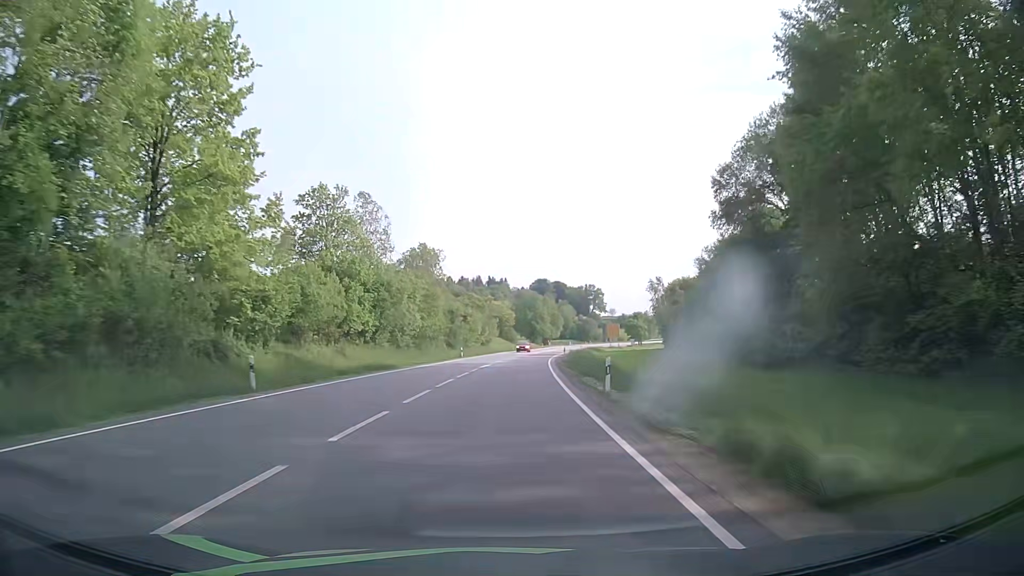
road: primary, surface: asphalt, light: Day
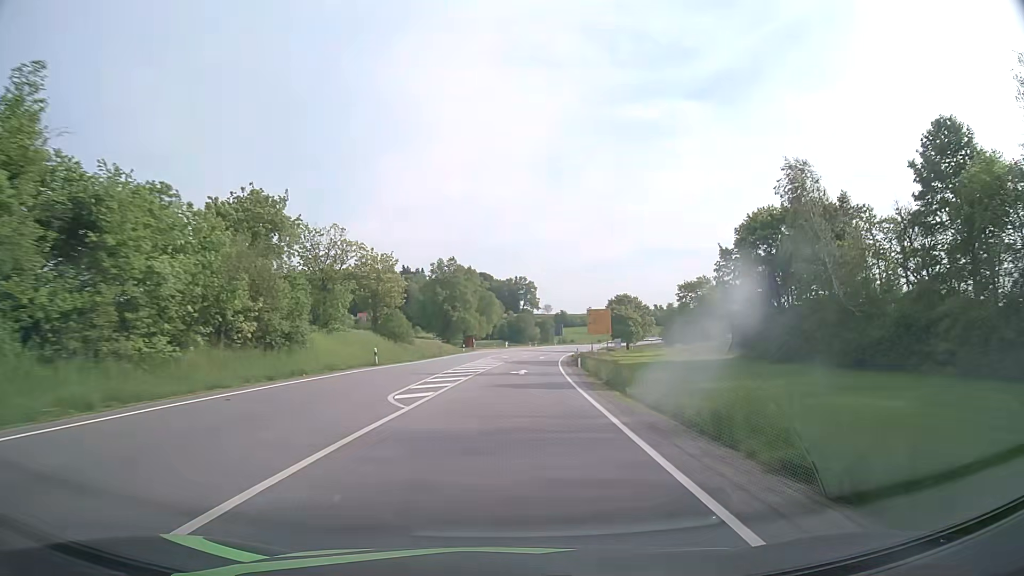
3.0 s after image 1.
(+4.2, +78.3) m; +7°
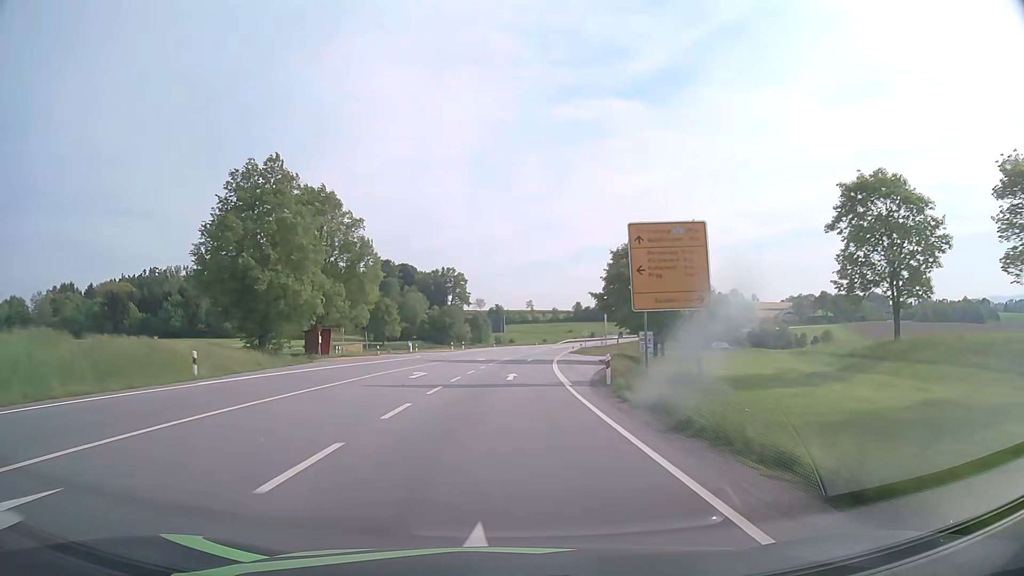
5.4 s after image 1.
(+3.4, +63.0) m; +6°
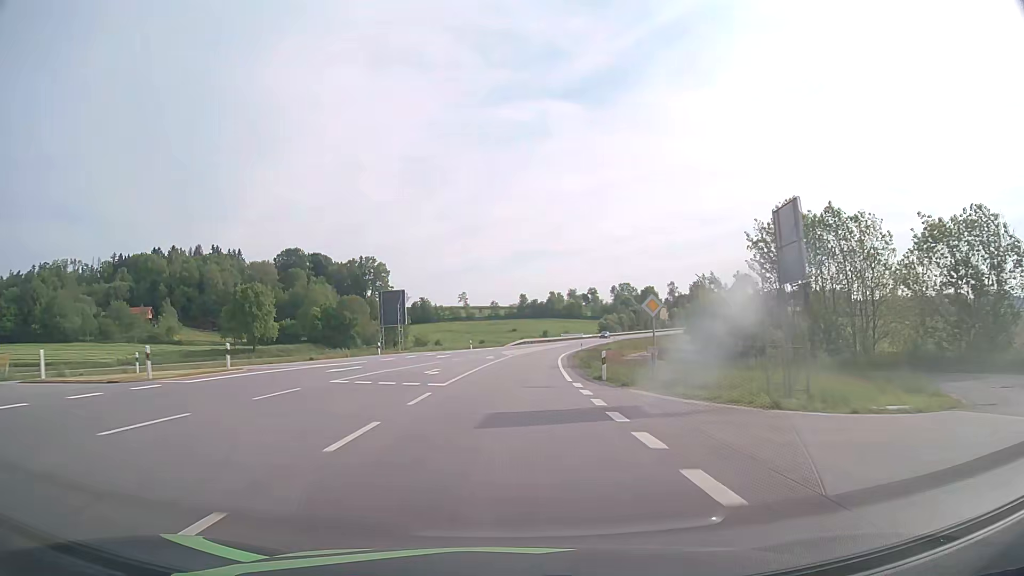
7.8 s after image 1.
(+2.8, +63.3) m; +5°
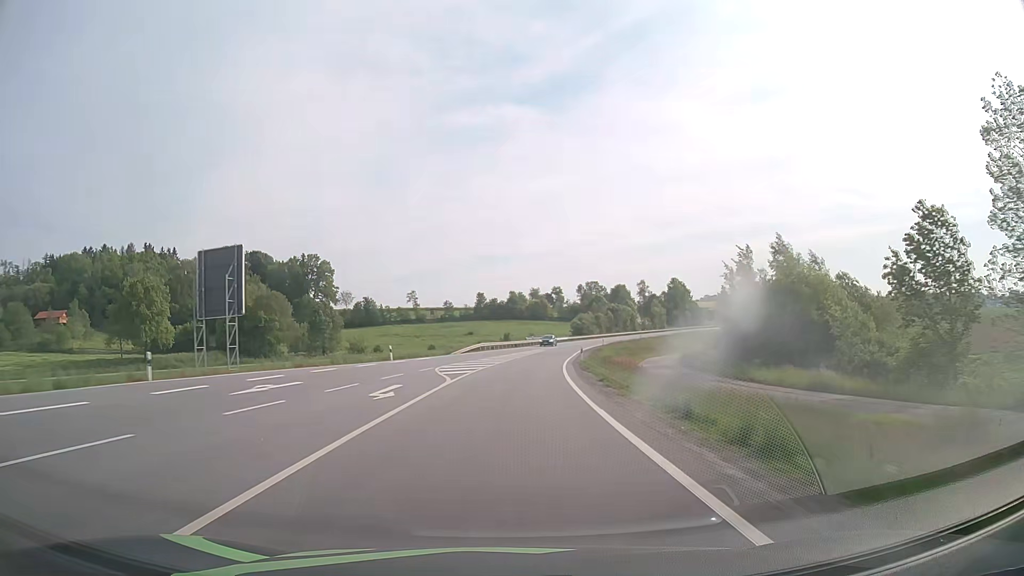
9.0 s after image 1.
(+0.9, +31.7) m; +3°
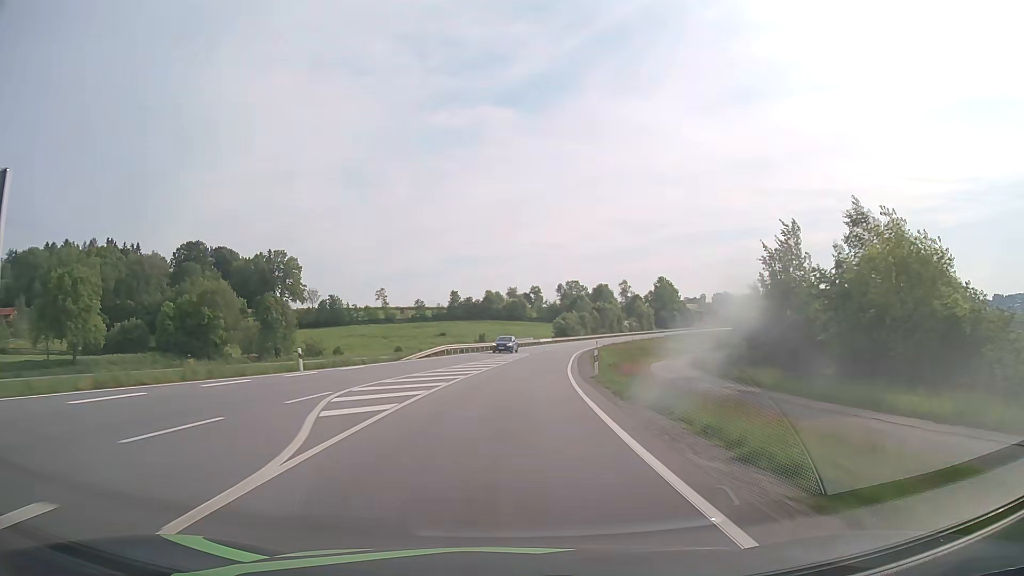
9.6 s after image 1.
(+0.3, +15.8) m; +2°
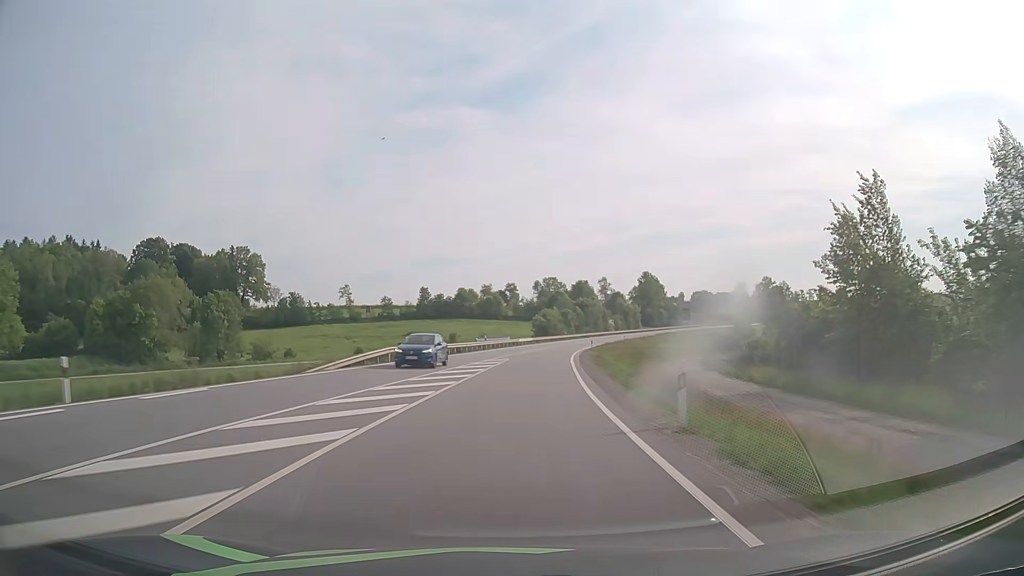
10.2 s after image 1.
(+0.3, +15.7) m; +2°
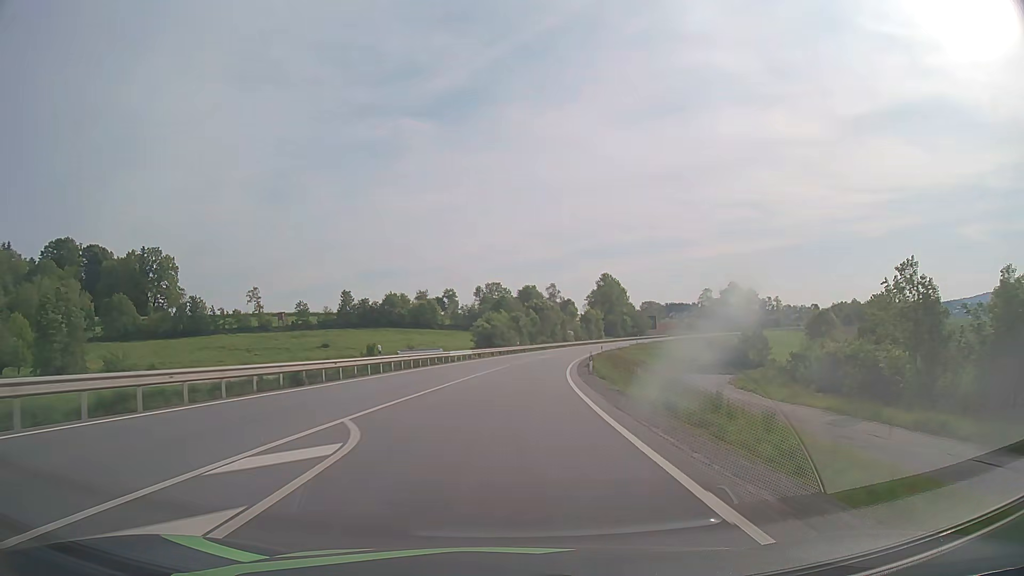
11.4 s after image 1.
(+1.4, +31.2) m; +5°
(0, +10) (+1, +20) (+1, +30) (+2, +40) (+3, +50) (+5, +60) (+7, +70) (+9, +79) (+11, +89) (+14, +99) m
